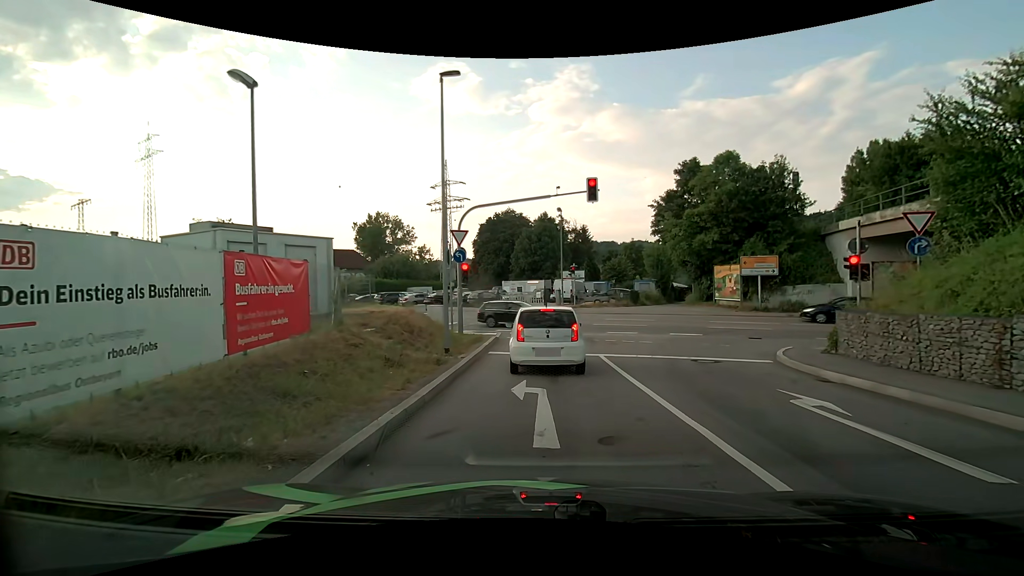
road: primary_link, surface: asphalt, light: Day
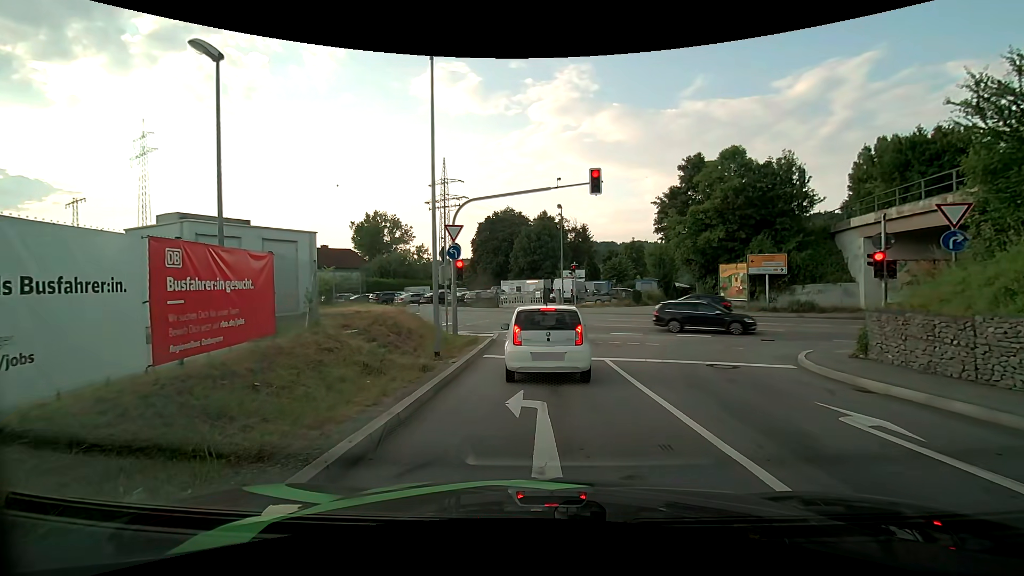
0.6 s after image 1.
(0.0, +1.2) m; +1°
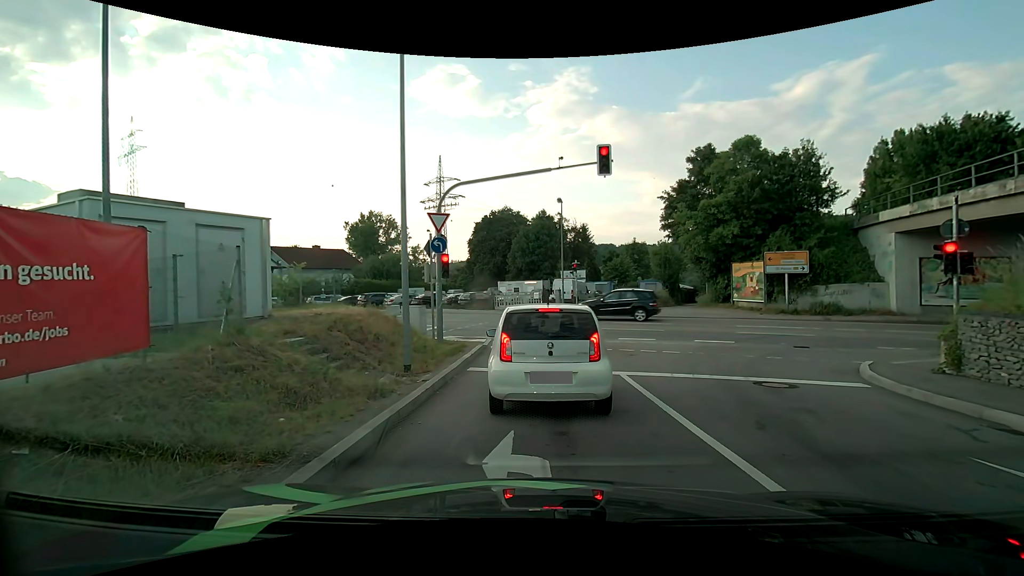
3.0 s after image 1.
(0.0, +2.7) m; -1°
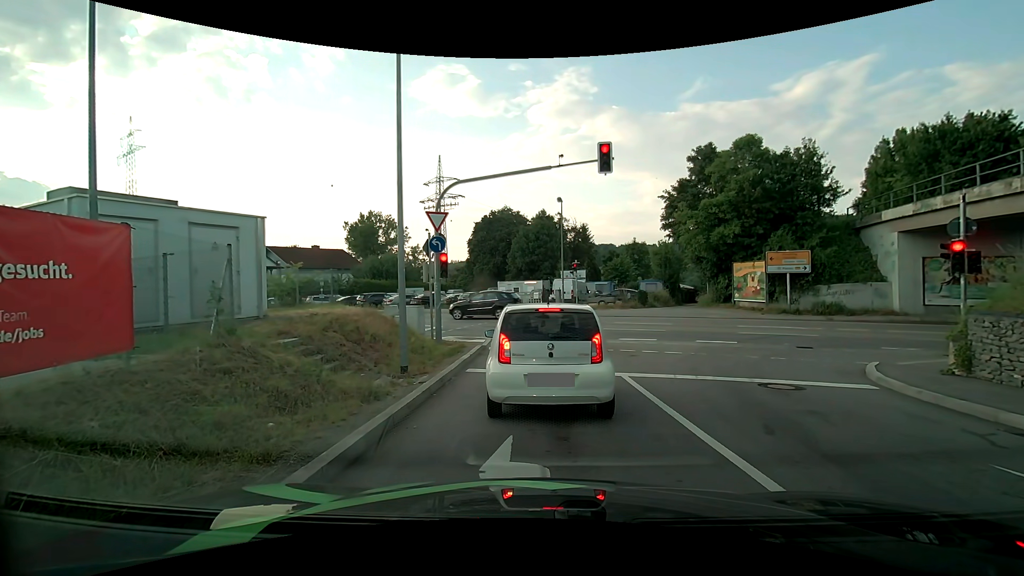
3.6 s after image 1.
(0.0, +0.2) m; 0°
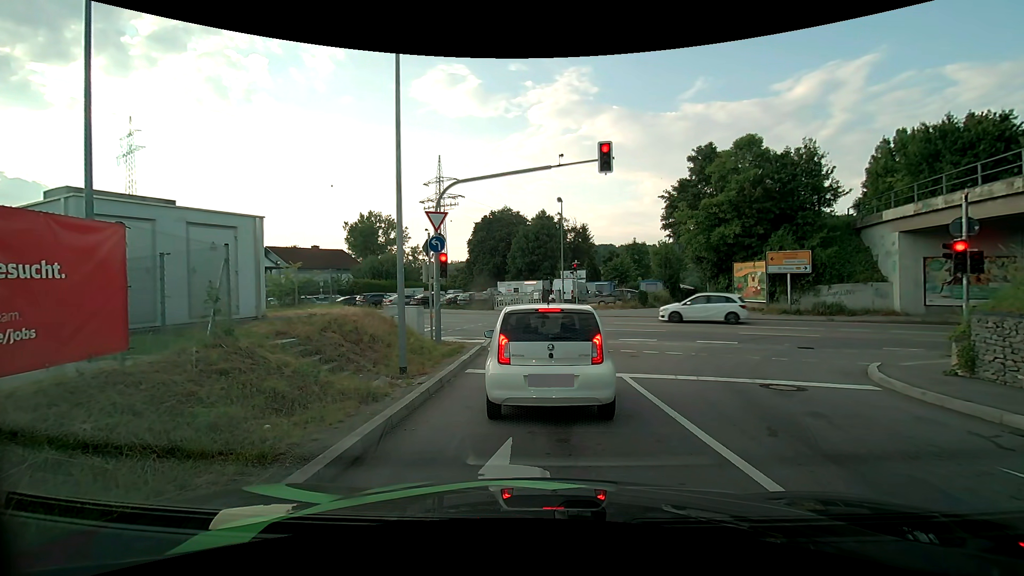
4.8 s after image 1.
(0.0, +0.1) m; 0°
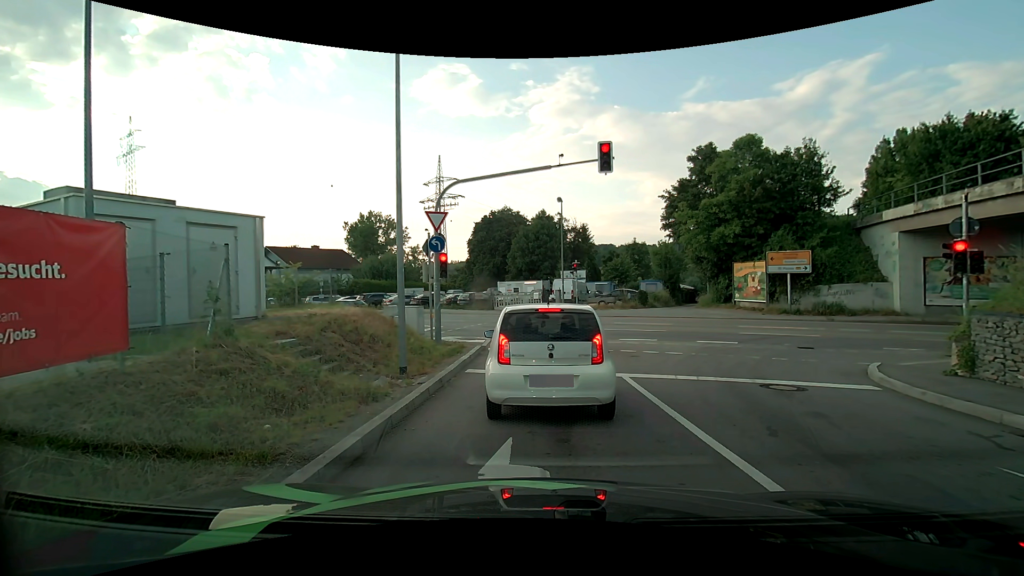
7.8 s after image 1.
(0.0, 0.0) m; 0°
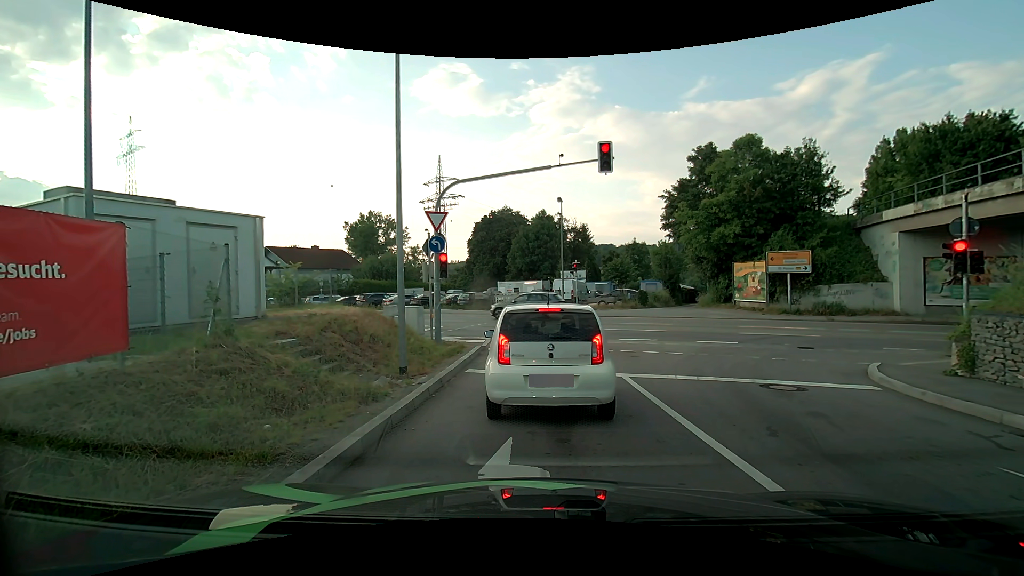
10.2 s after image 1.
(0.0, 0.0) m; 0°
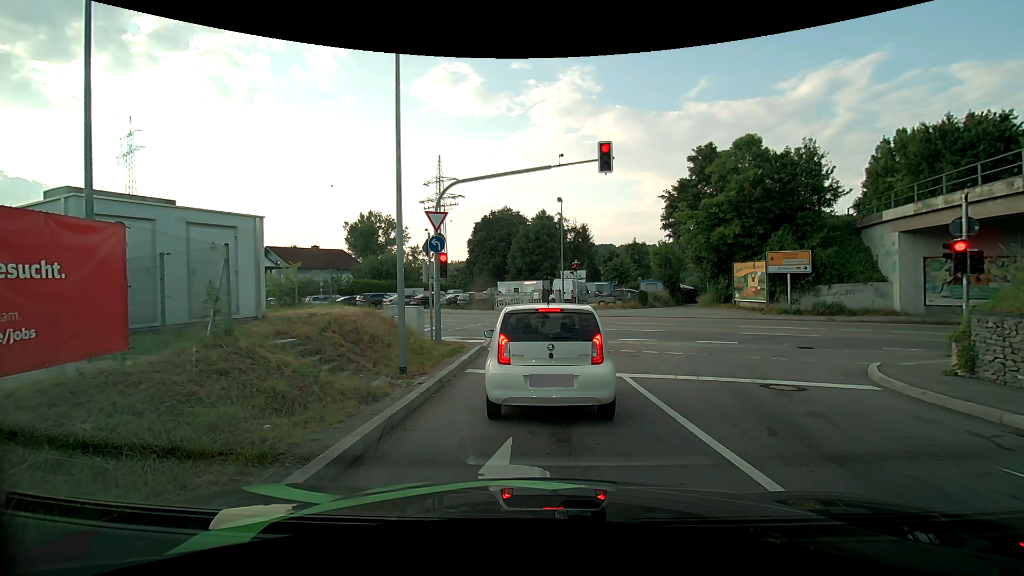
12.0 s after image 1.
(0.0, 0.0) m; 0°
(0, +10) (+1, +20) (-2, +30) (-9, +36) (-18, +40) (-28, +43) (-37, +47) (-46, +50) (-56, +53) (-65, +57) m
